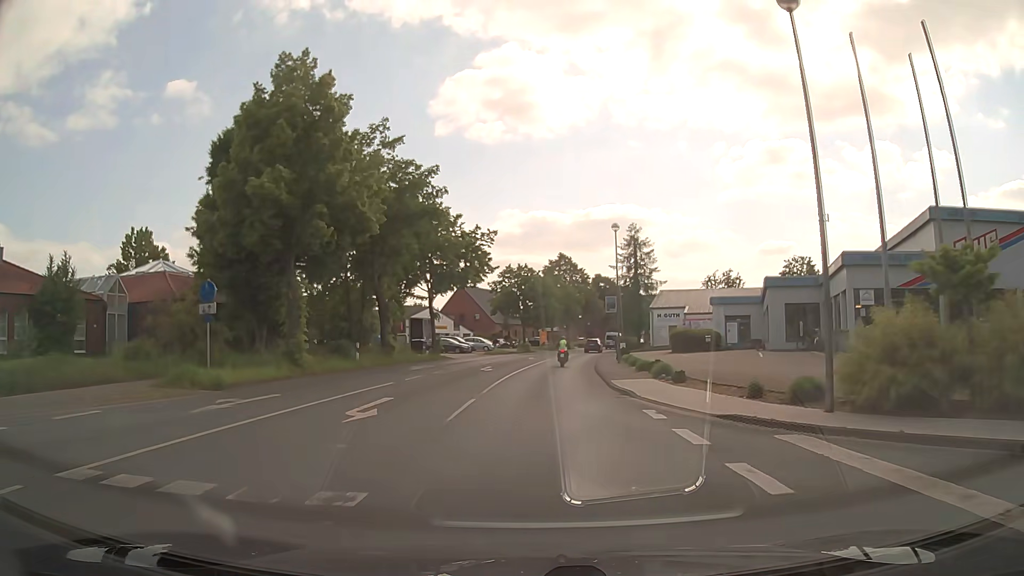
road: tertiary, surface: asphalt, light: Day
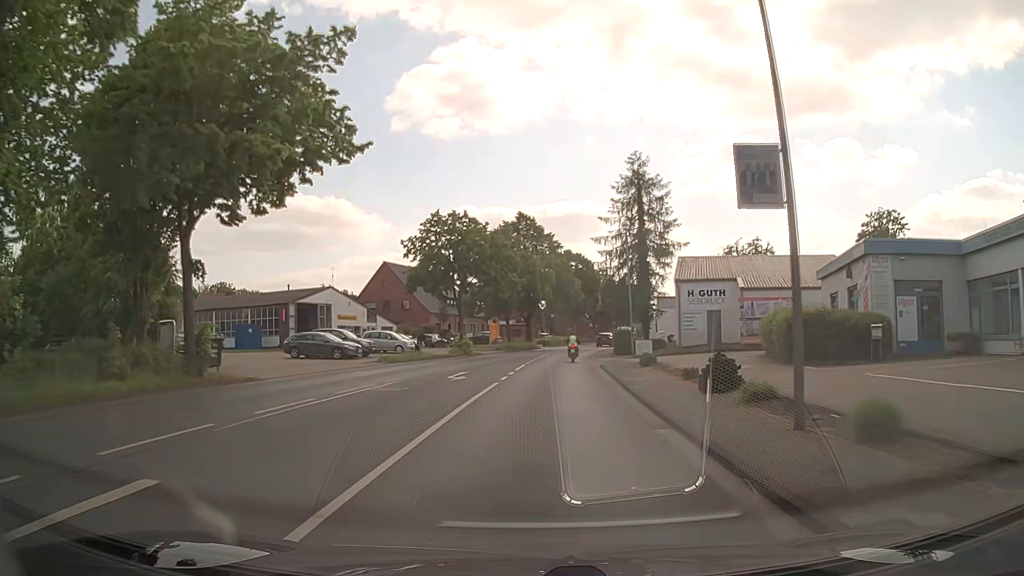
(+1.0, +30.4) m; +4°
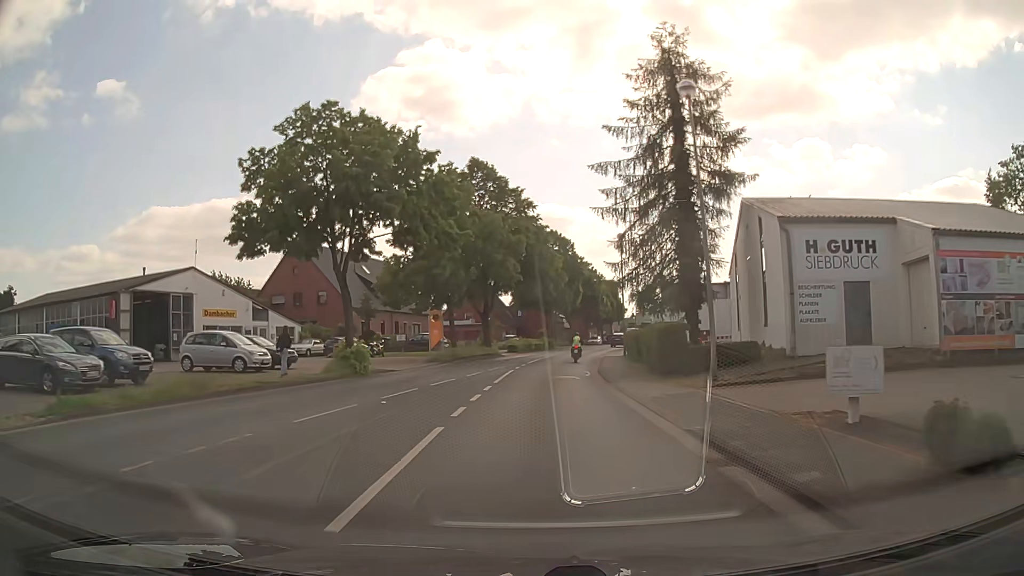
(+0.3, +22.9) m; +2°
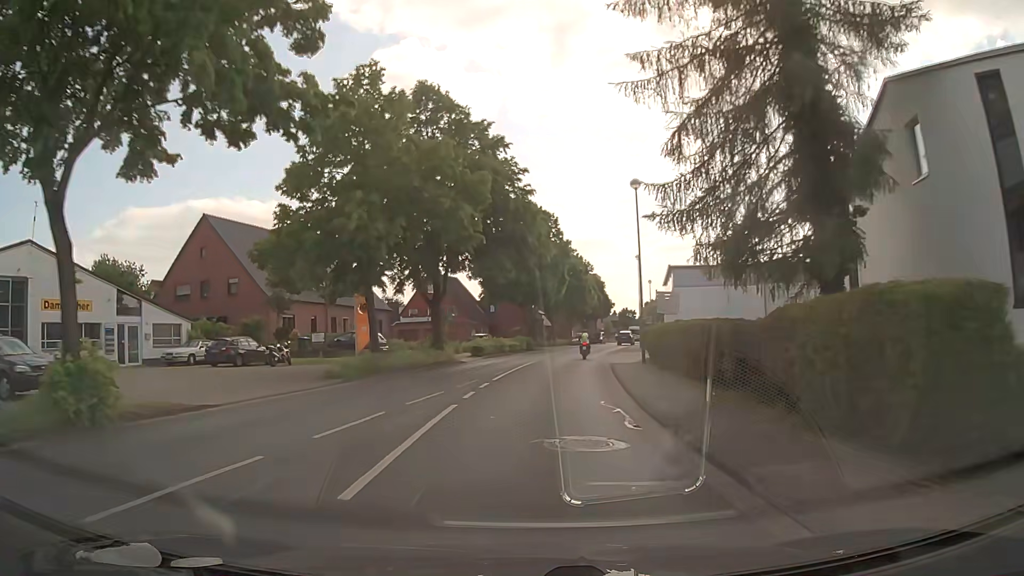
(+0.3, +15.2) m; +2°
